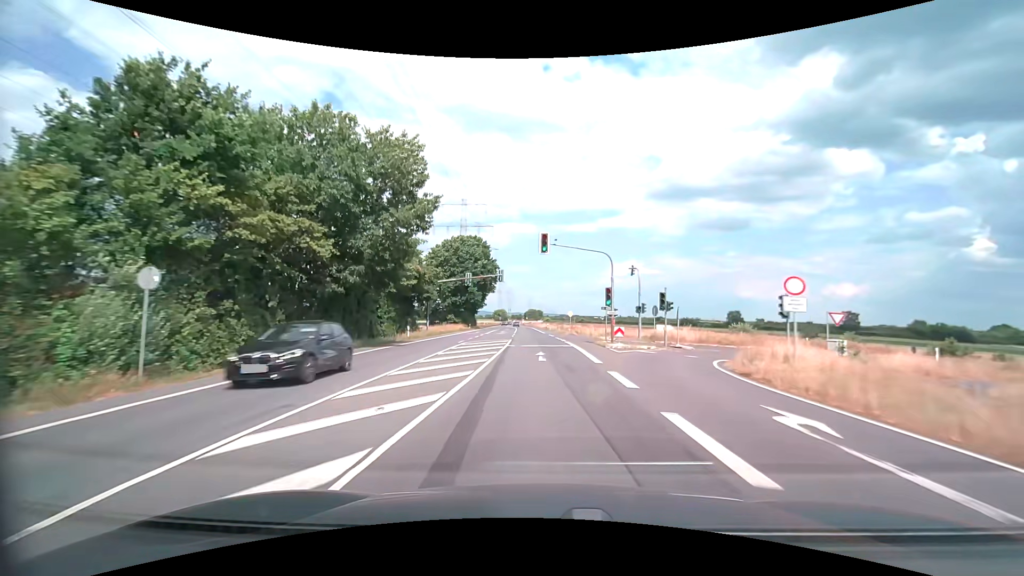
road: secondary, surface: asphalt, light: Day
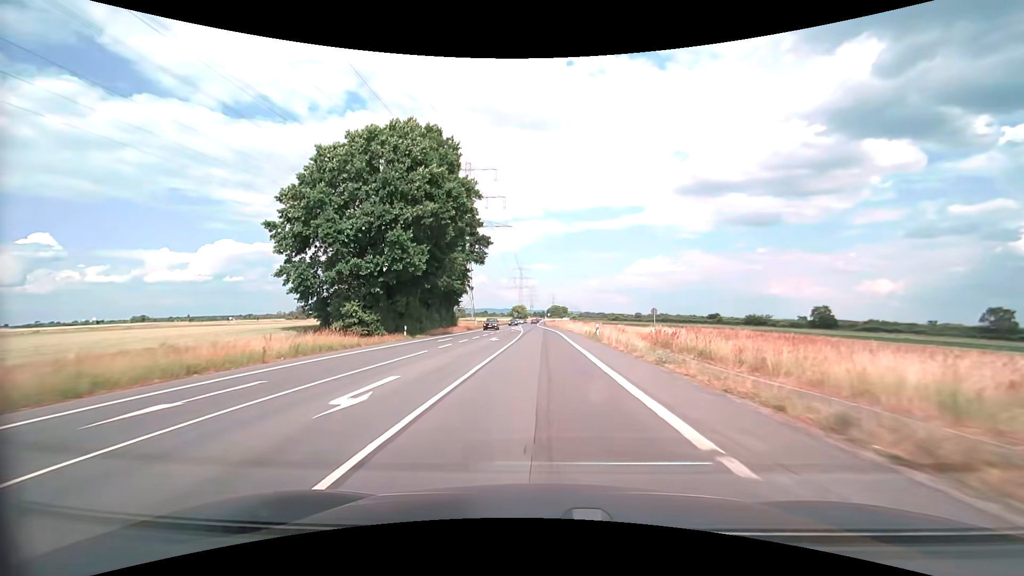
(-1.3, +56.4) m; -2°
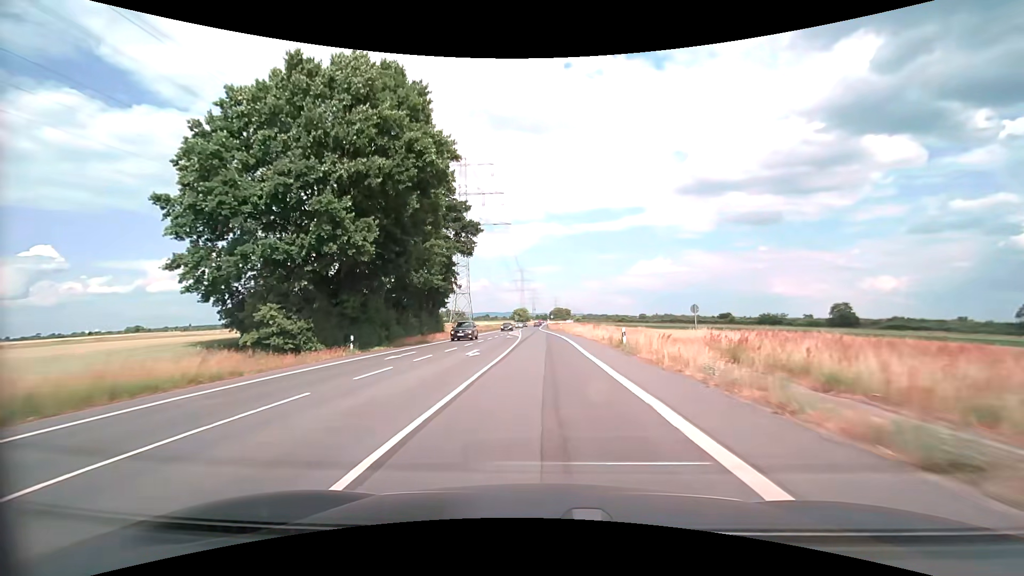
(-0.1, +11.4) m; -1°
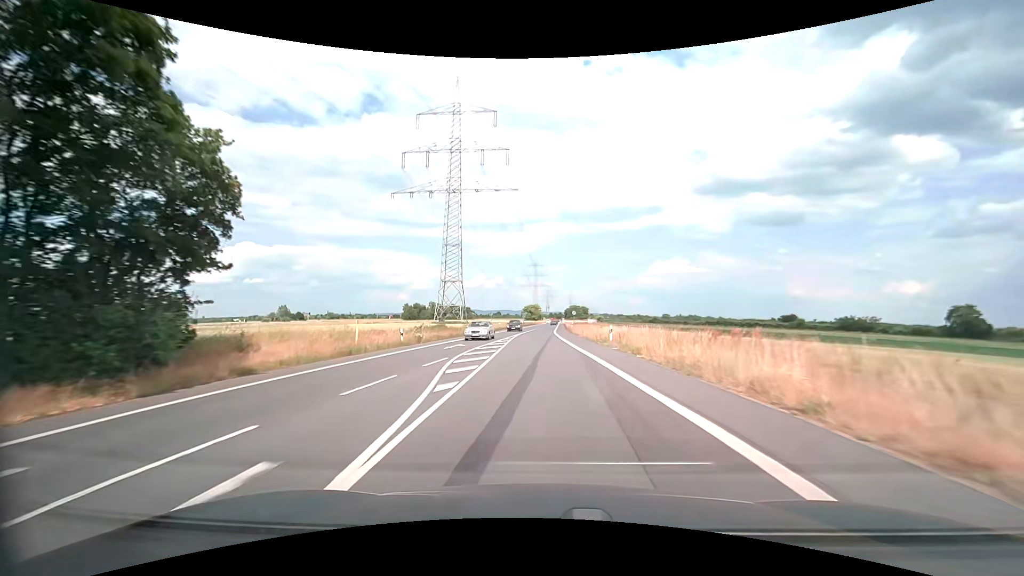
(-0.4, +45.6) m; -2°
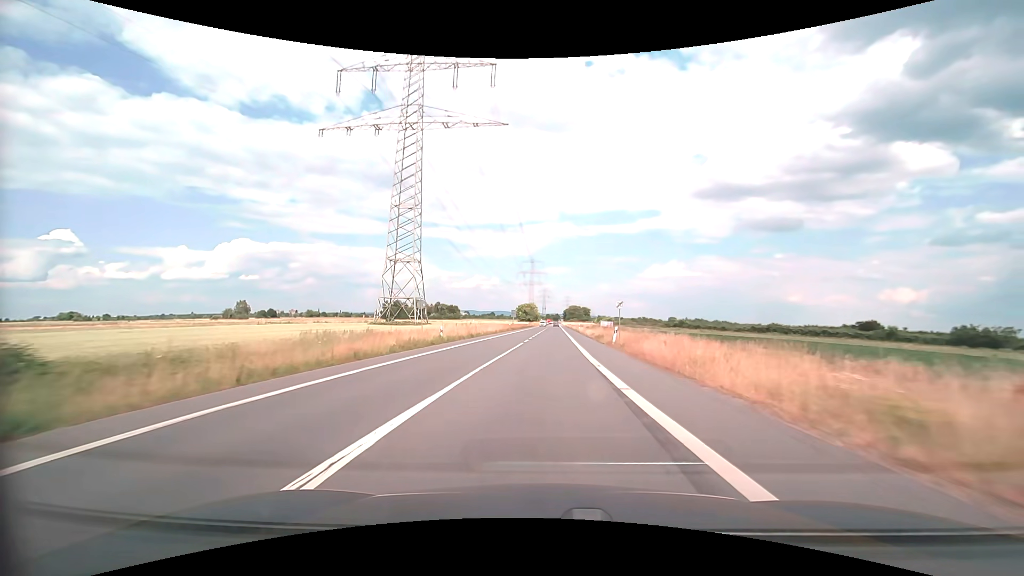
(-0.4, +47.2) m; 0°
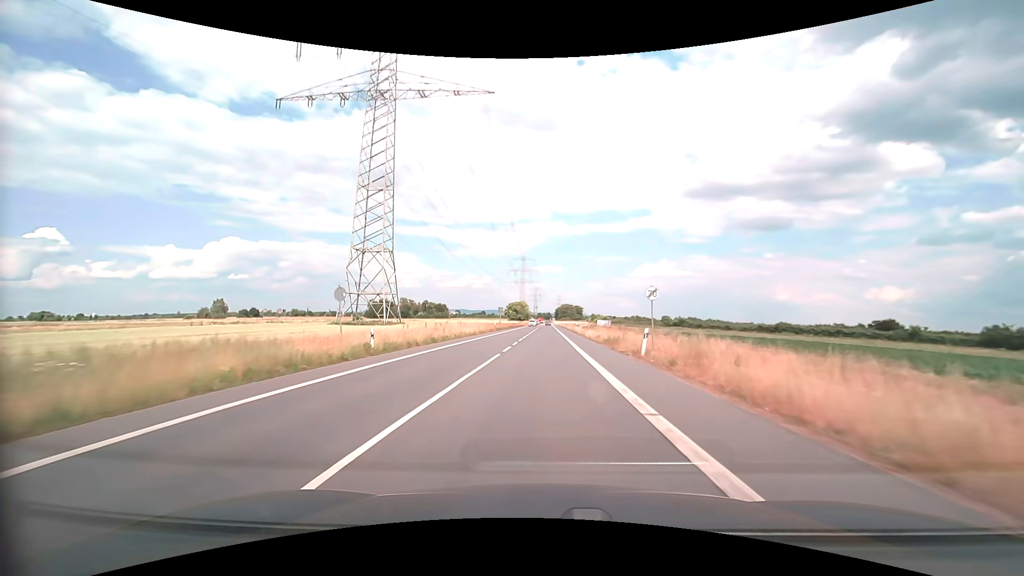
(+0.1, +12.4) m; +1°
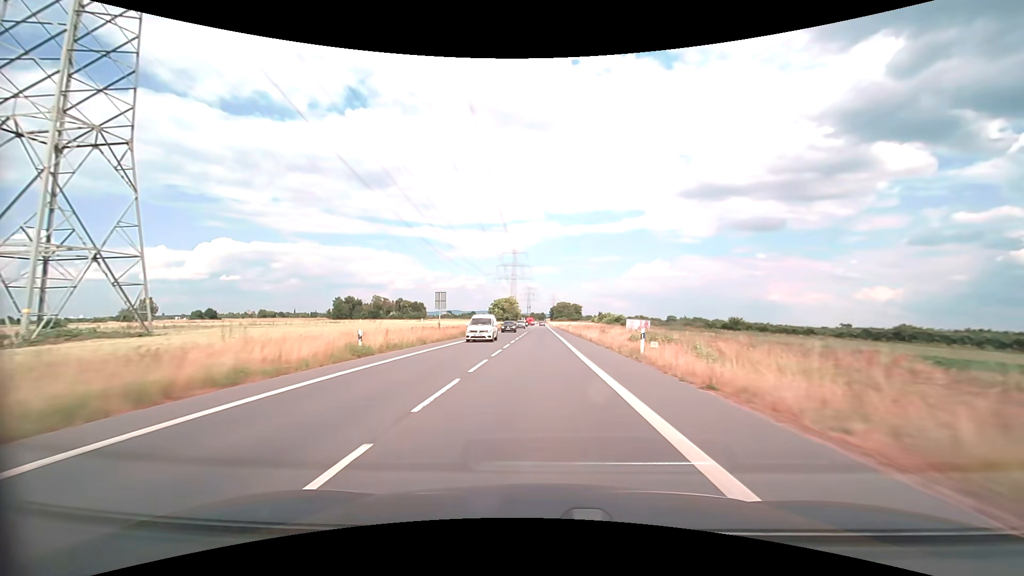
(+0.5, +51.1) m; +1°
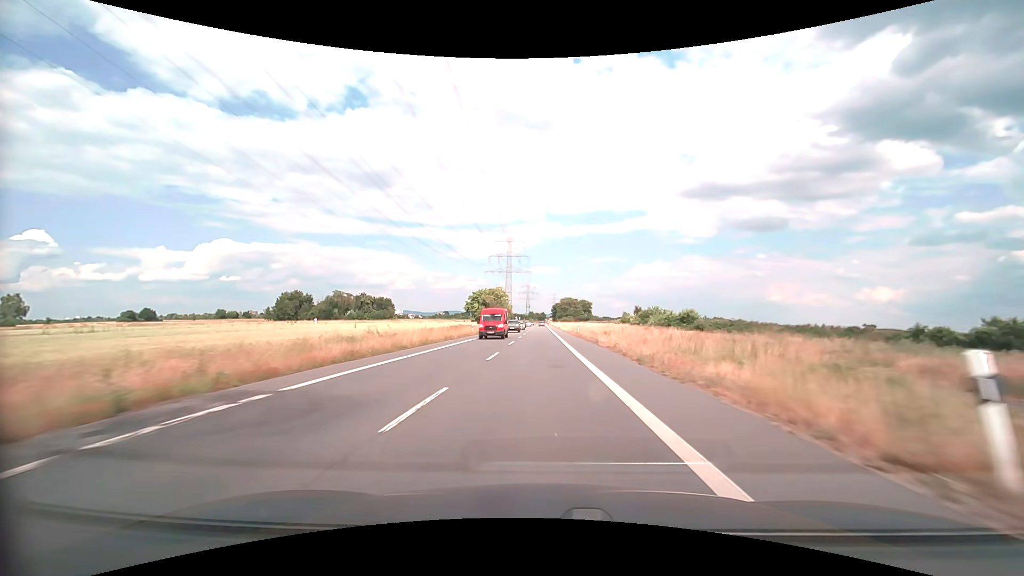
(0.0, +67.5) m; 0°
(0, +10) (0, +20) (0, +30) (0, +40) (0, +50) (0, +60) (0, +70) (0, +80) (0, +90) (0, +100) m
